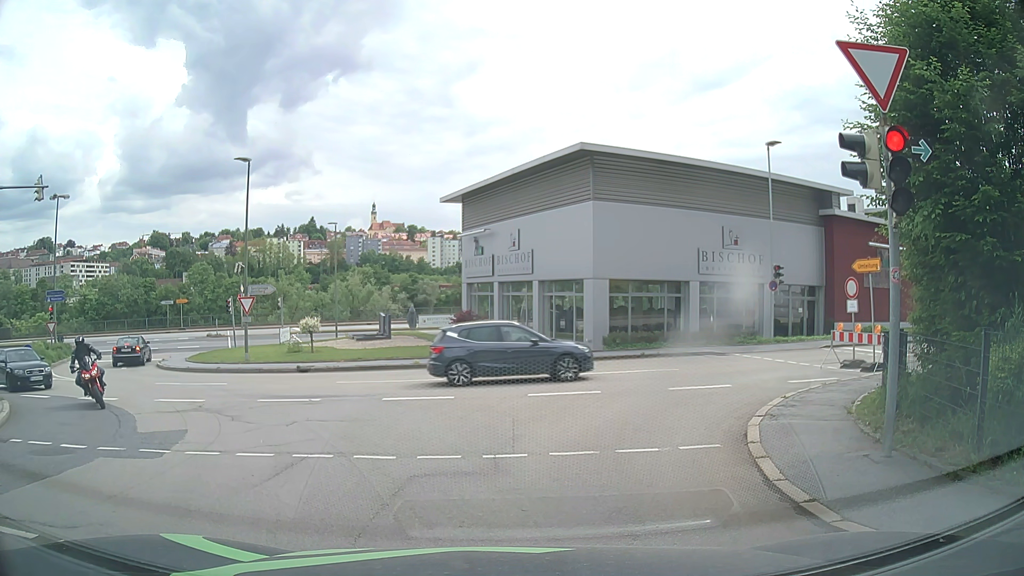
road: residential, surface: asphalt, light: Day
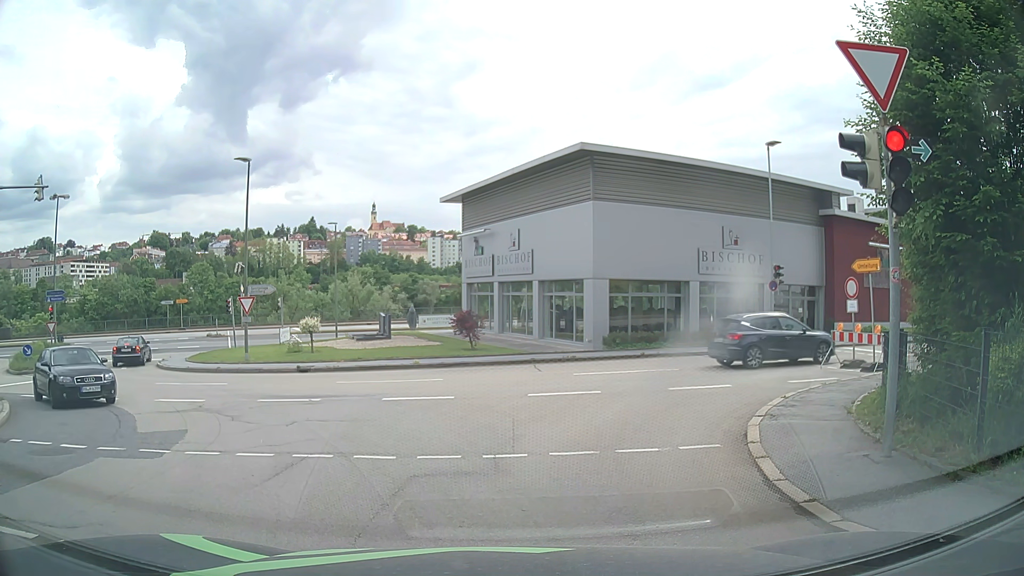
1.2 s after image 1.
(0.0, 0.0) m; 0°
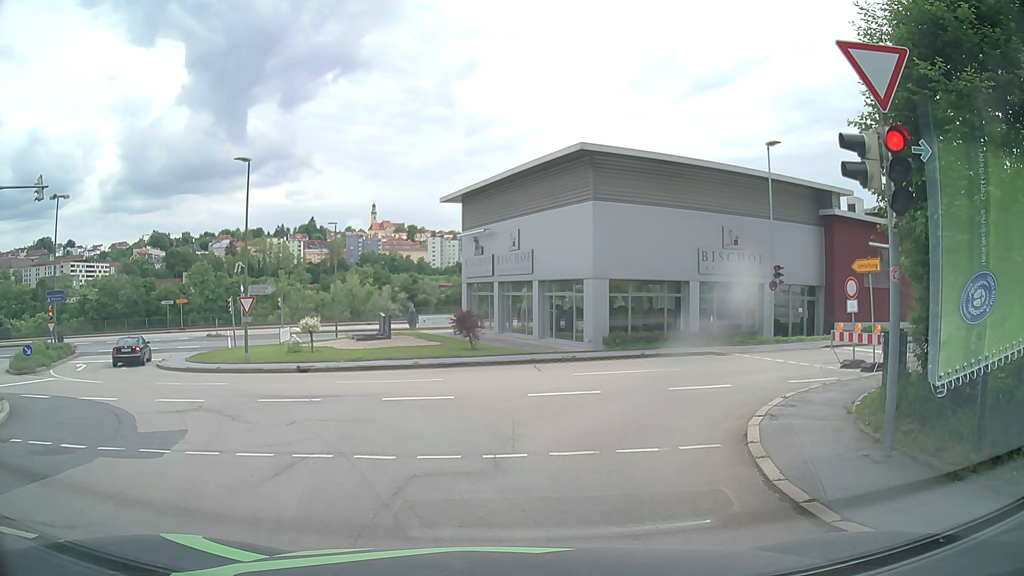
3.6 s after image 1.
(0.0, 0.0) m; 0°
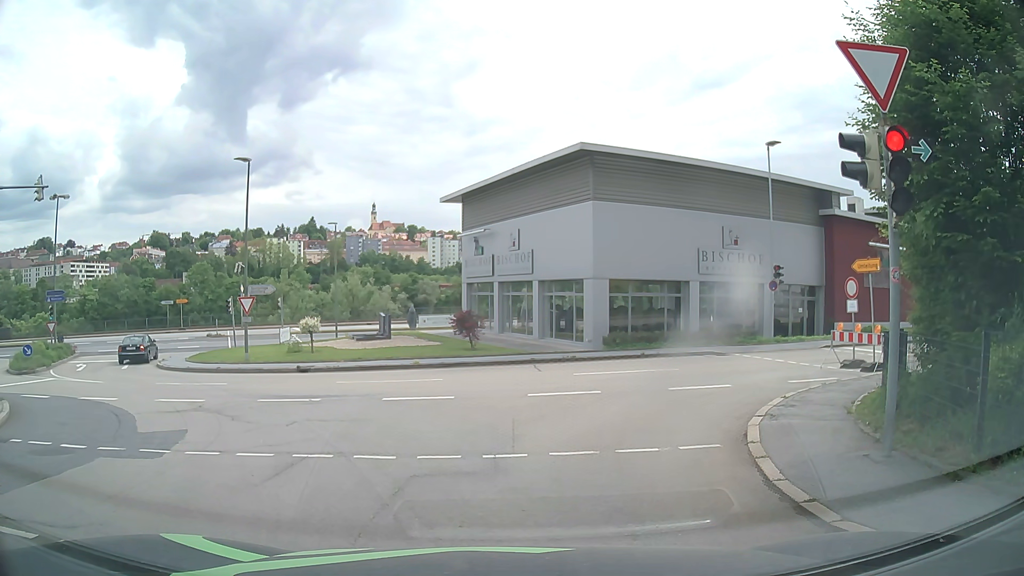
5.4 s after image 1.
(0.0, 0.0) m; 0°
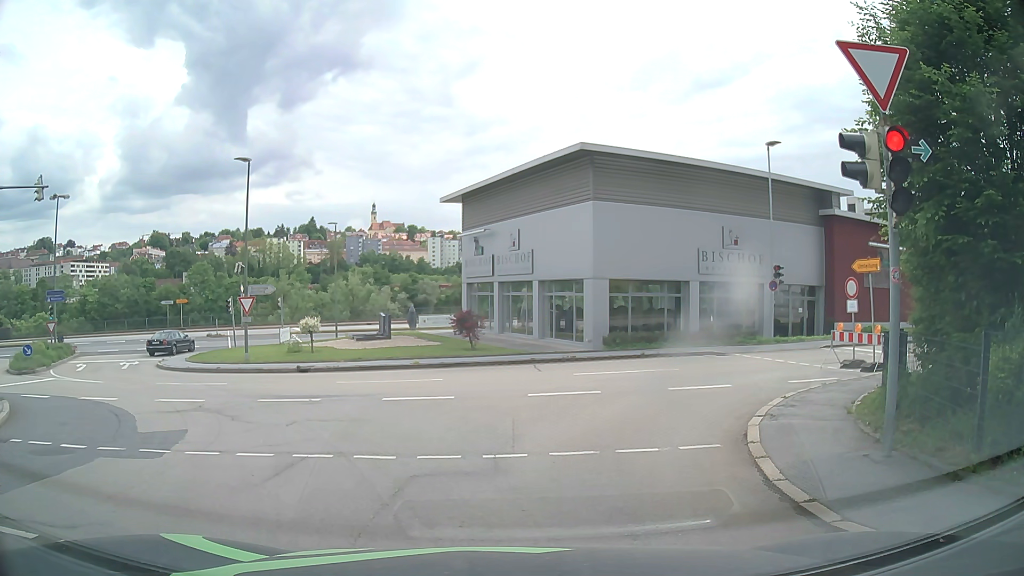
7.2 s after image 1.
(0.0, 0.0) m; 0°
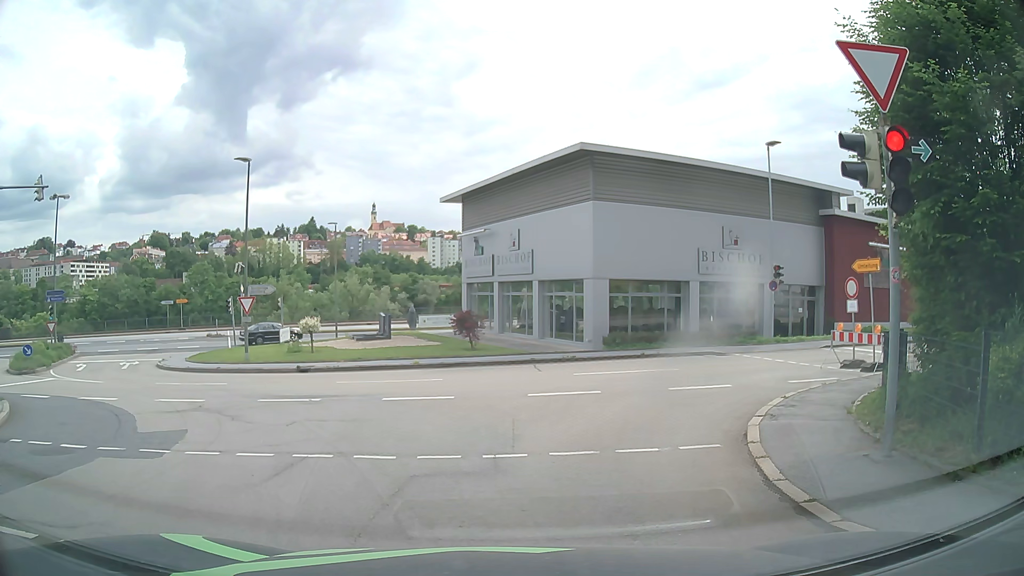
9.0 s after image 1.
(0.0, 0.0) m; 0°
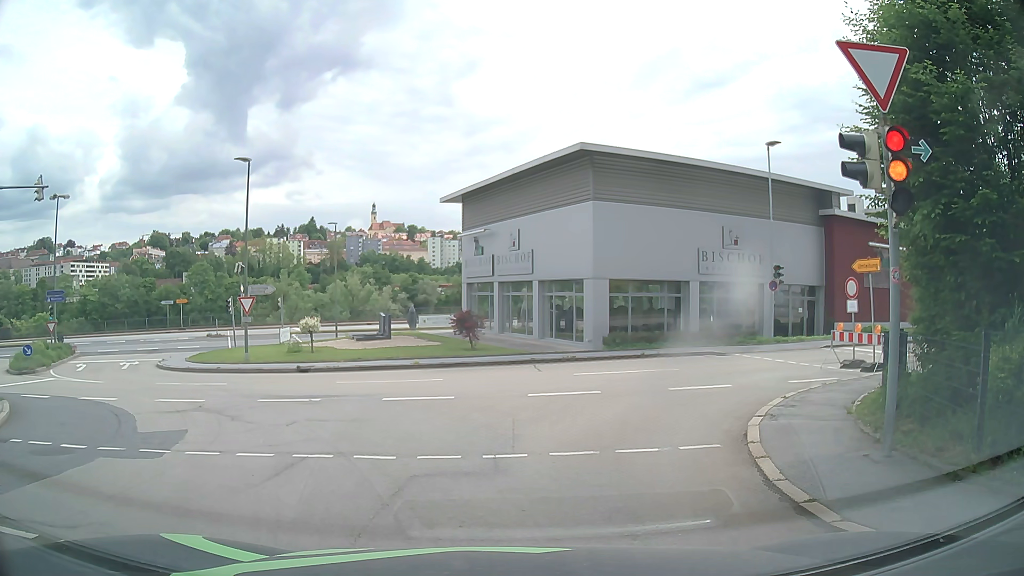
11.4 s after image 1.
(0.0, 0.0) m; 0°
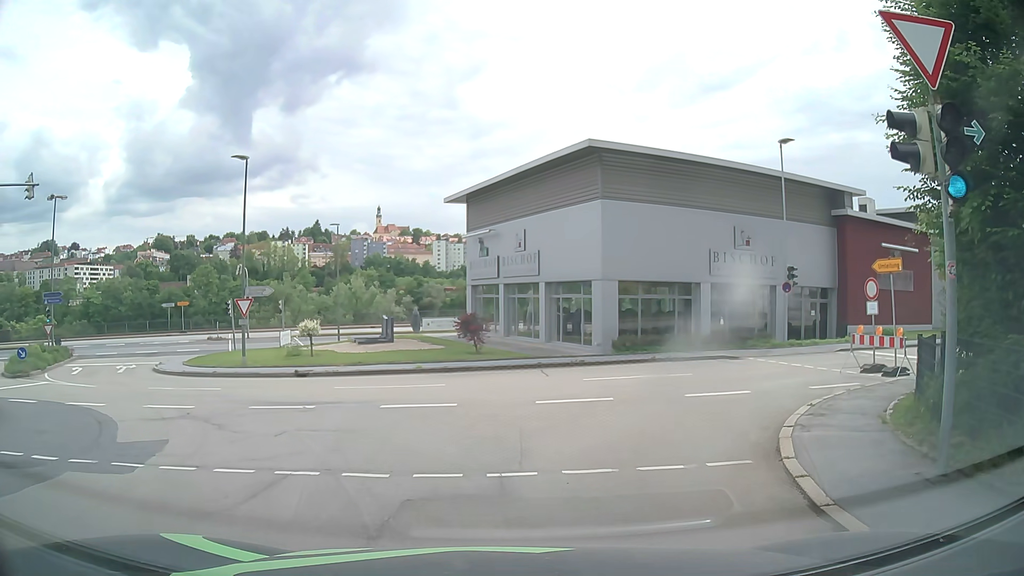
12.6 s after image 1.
(0.0, +1.0) m; -3°
(-2, +10) (-8, +18) (-14, +25) (-19, +34) (-17, +44) (-10, +50) (0, +54) (+9, +58) (+18, +62) (+27, +65) m
